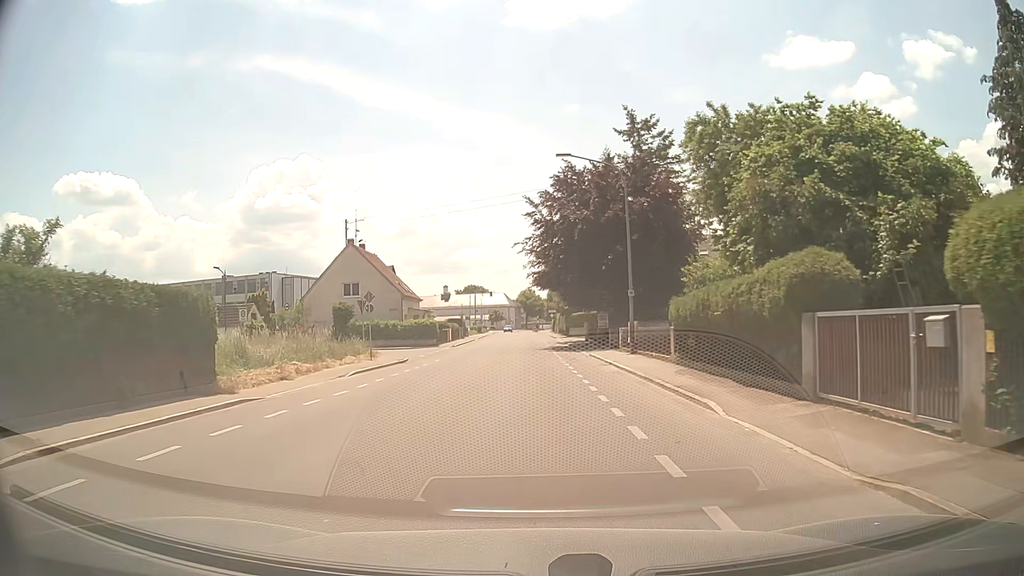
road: tertiary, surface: asphalt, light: Day
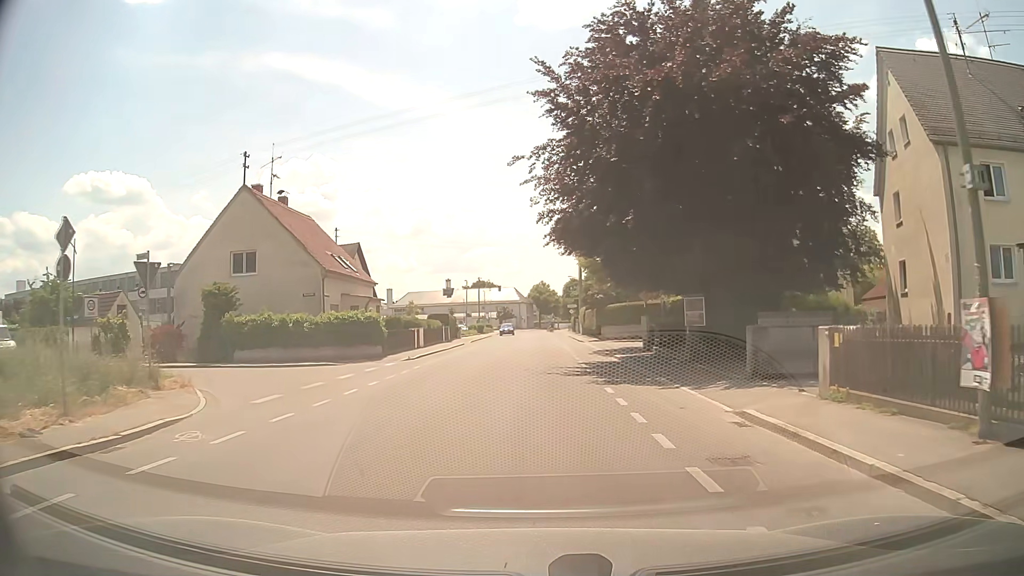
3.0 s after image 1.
(0.0, +22.7) m; -1°
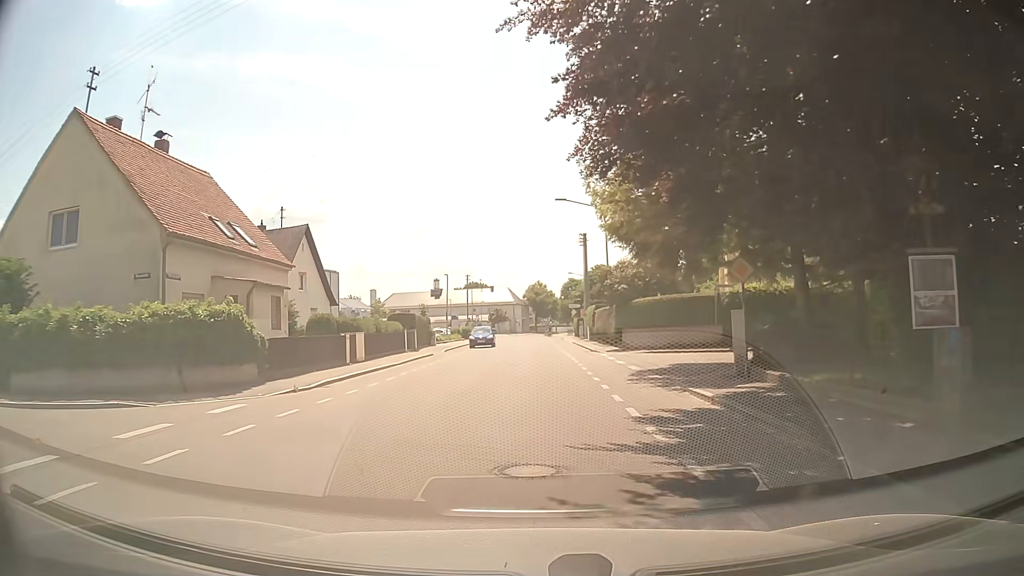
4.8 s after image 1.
(+0.1, +13.9) m; +1°
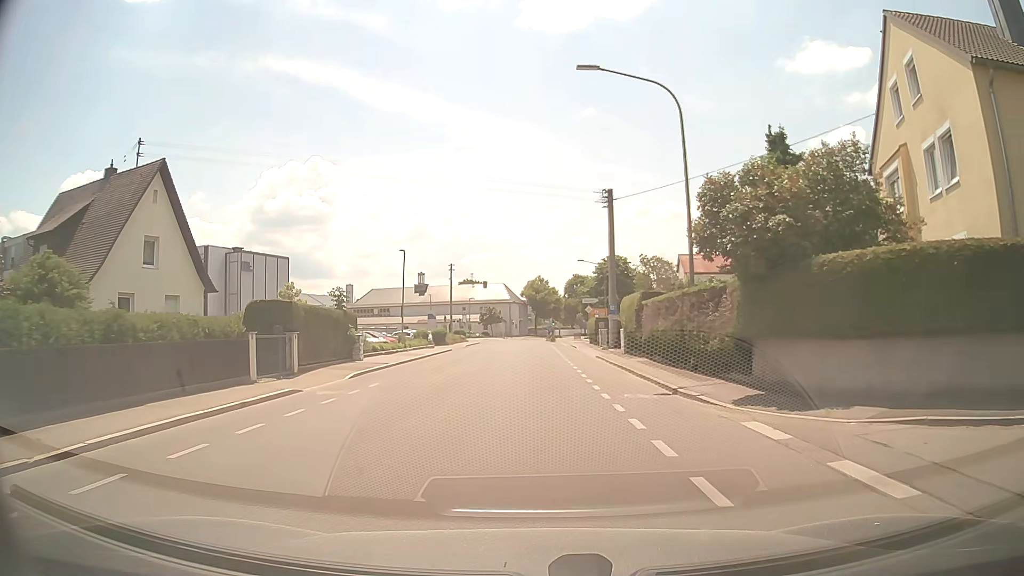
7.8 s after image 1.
(-0.1, +21.3) m; -2°
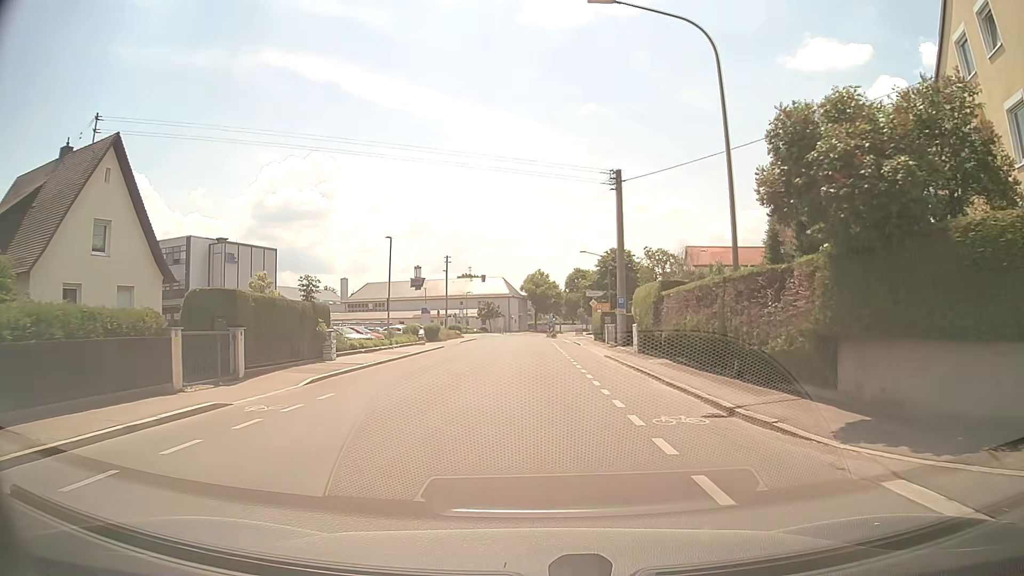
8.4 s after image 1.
(+0.1, +4.1) m; +2°
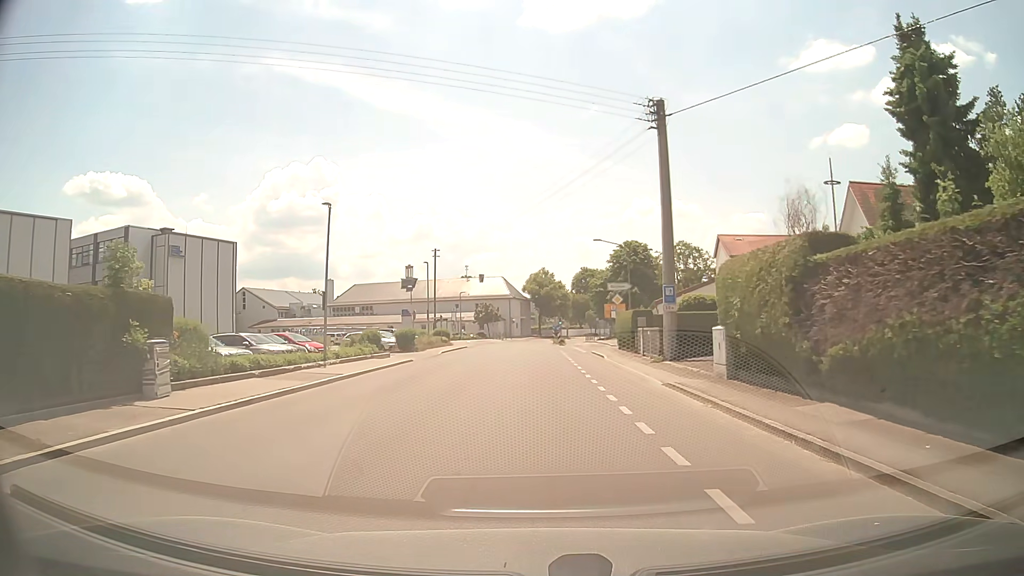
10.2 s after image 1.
(-0.1, +12.6) m; -1°
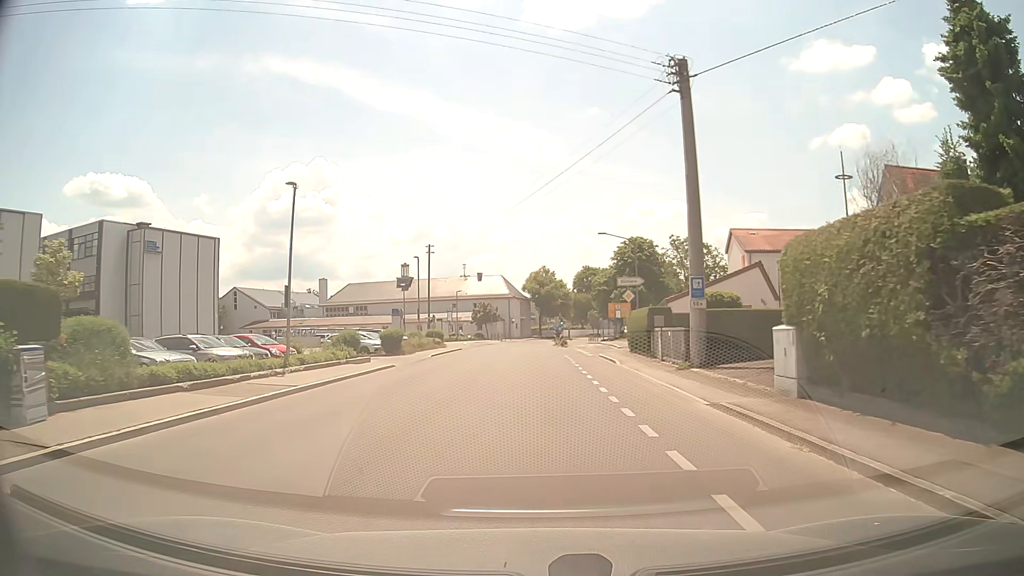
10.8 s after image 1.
(0.0, +4.2) m; 0°
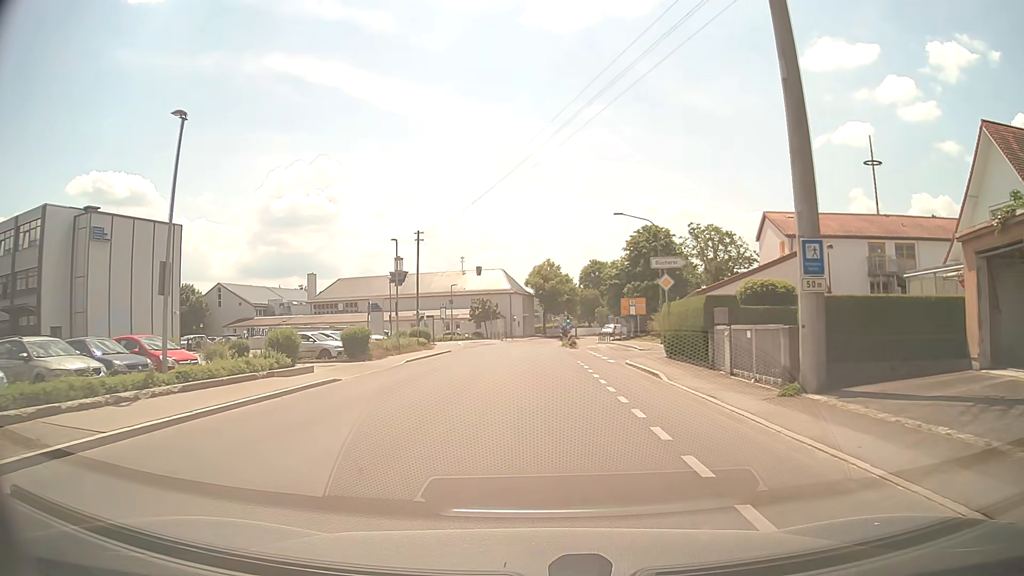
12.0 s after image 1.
(0.0, +8.4) m; 0°
(0, +10) (0, +20) (0, +30) (0, +40) (0, +50) (+1, +60) (+2, +70) (+5, +80) (+7, +89) (+11, +99) m
